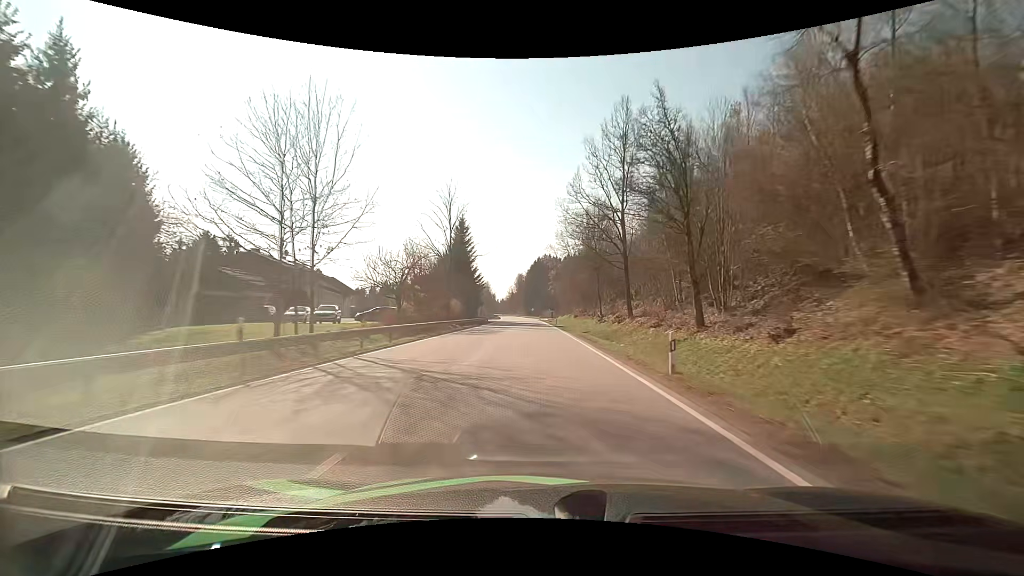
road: primary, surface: asphalt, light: Day
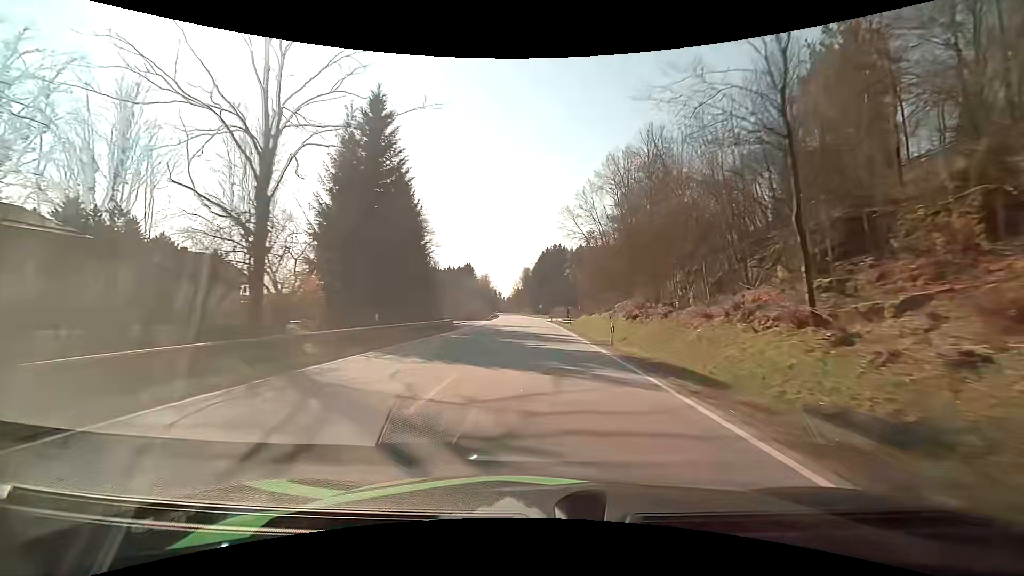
(-0.5, +42.8) m; -1°
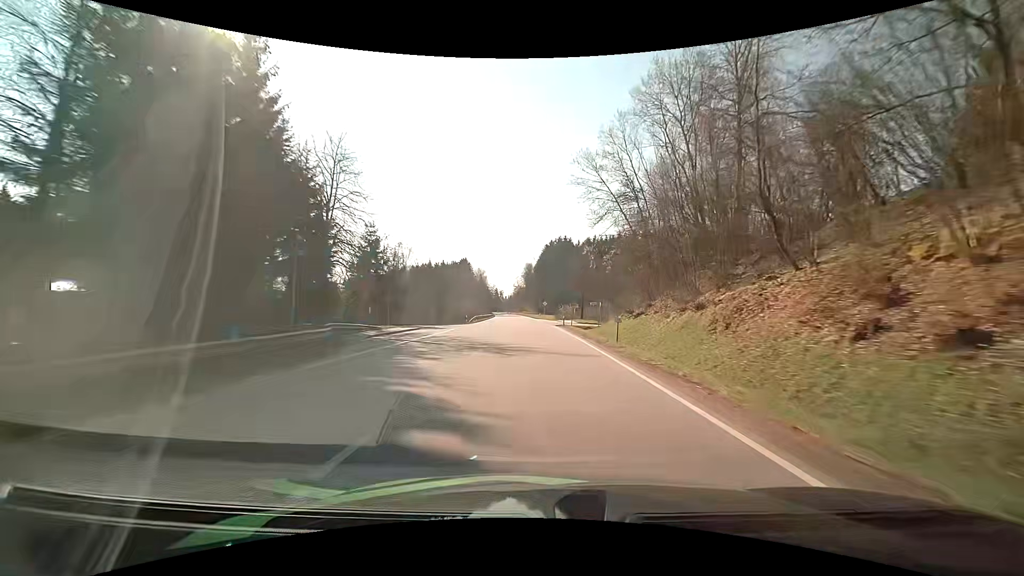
(-0.1, +28.6) m; 0°
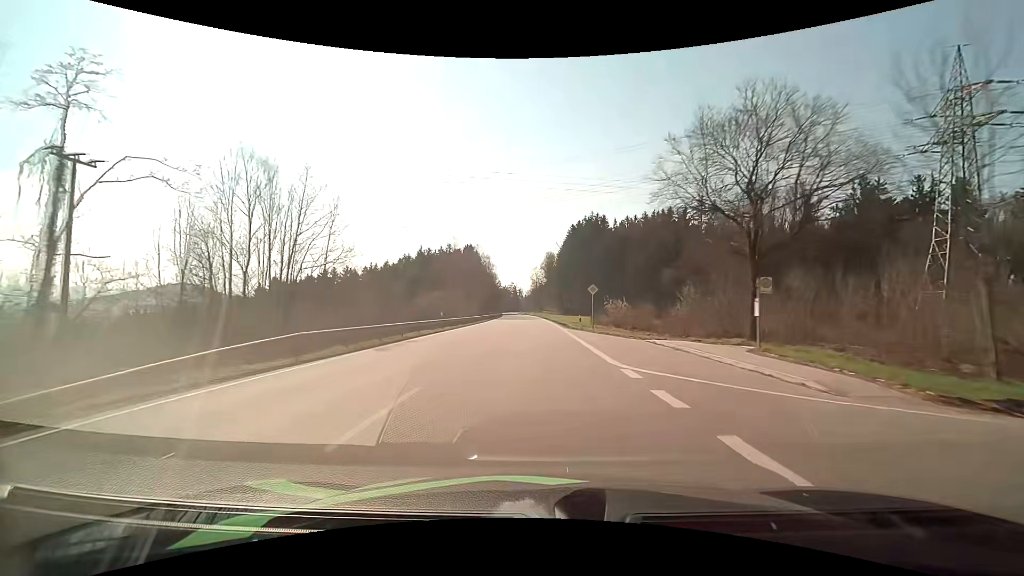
(-1.3, +57.3) m; -3°
